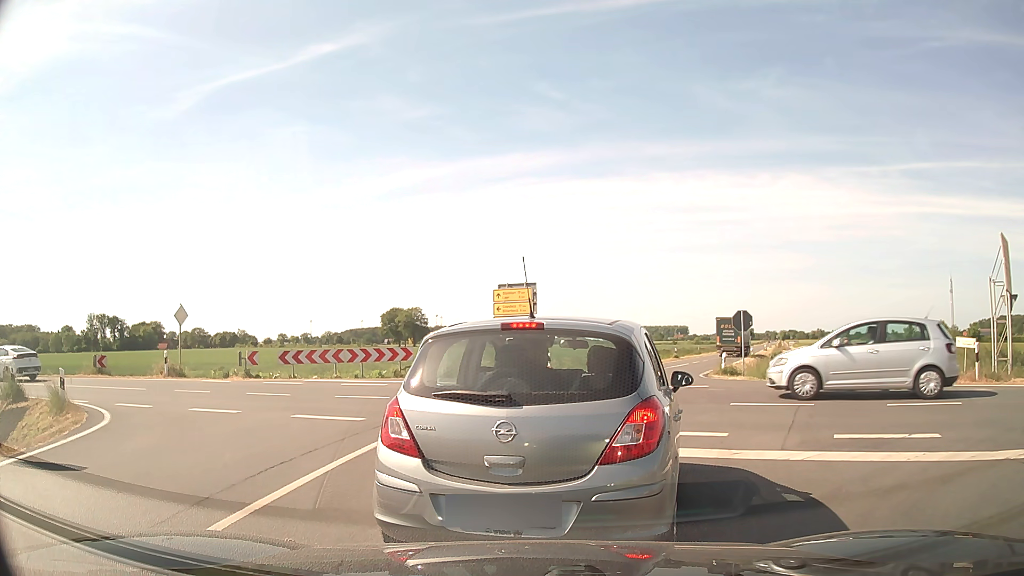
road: secondary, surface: asphalt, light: Day
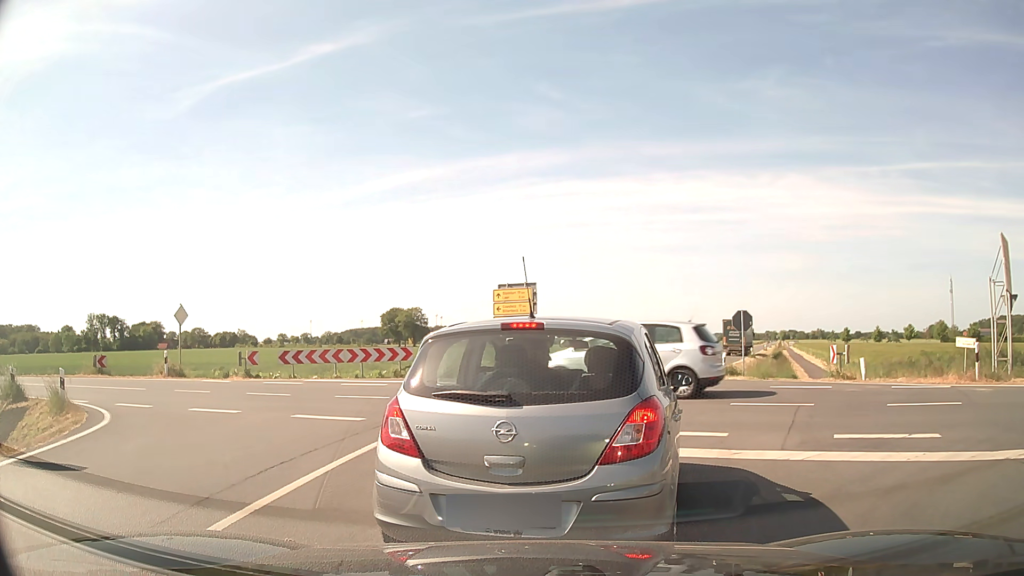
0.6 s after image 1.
(0.0, 0.0) m; 0°
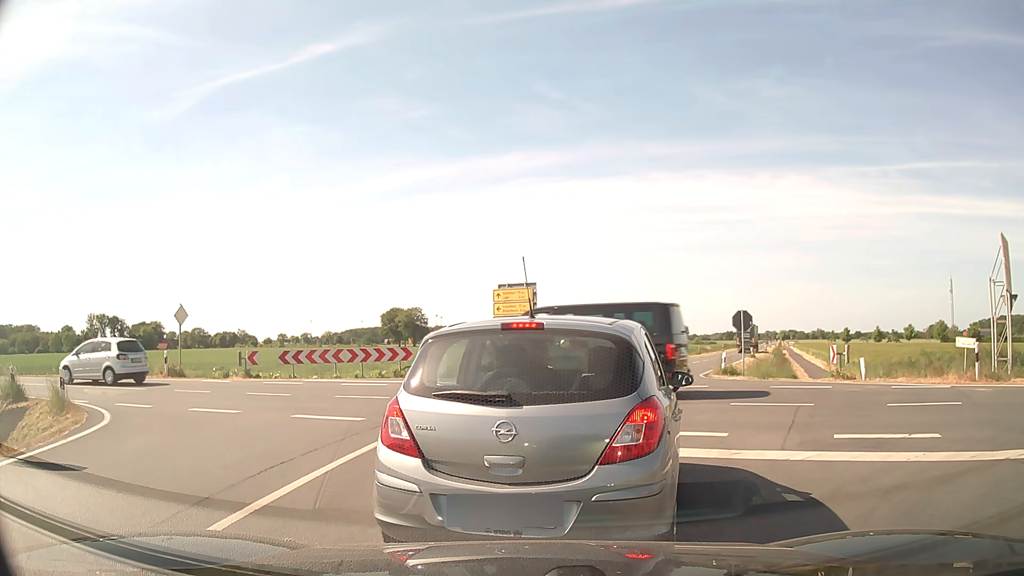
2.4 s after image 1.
(0.0, 0.0) m; 0°
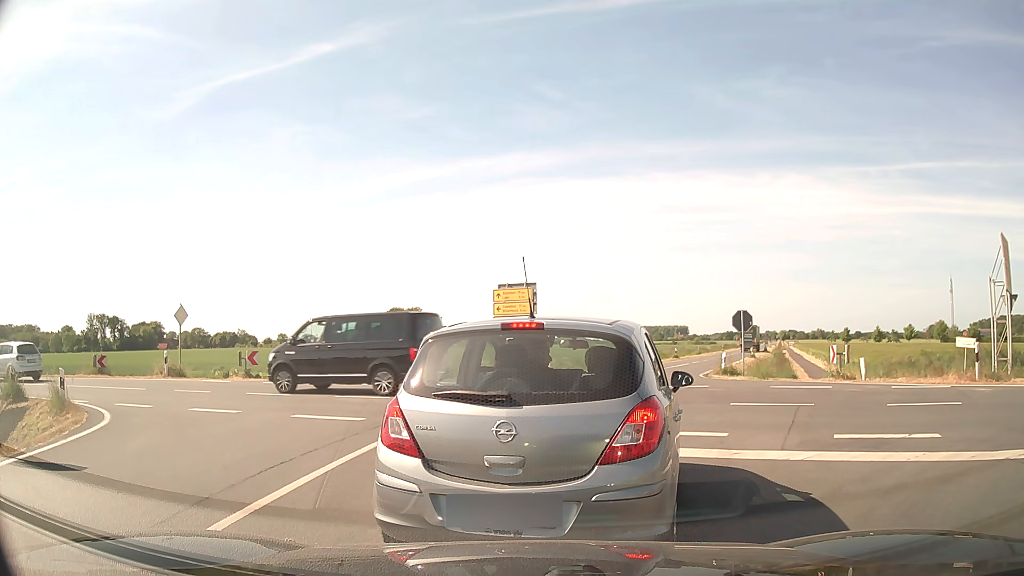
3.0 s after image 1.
(0.0, 0.0) m; 0°
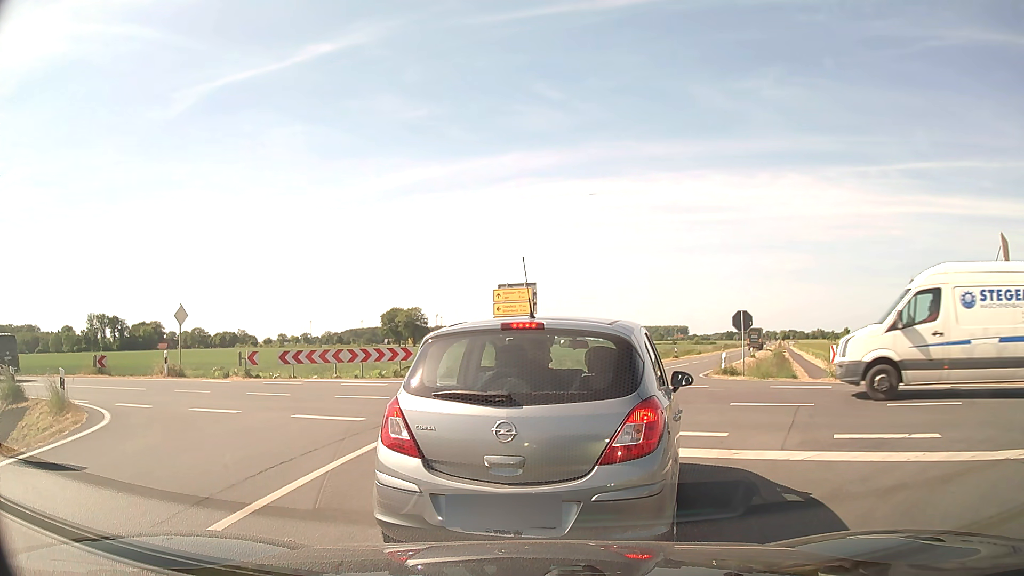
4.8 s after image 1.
(0.0, 0.0) m; 0°
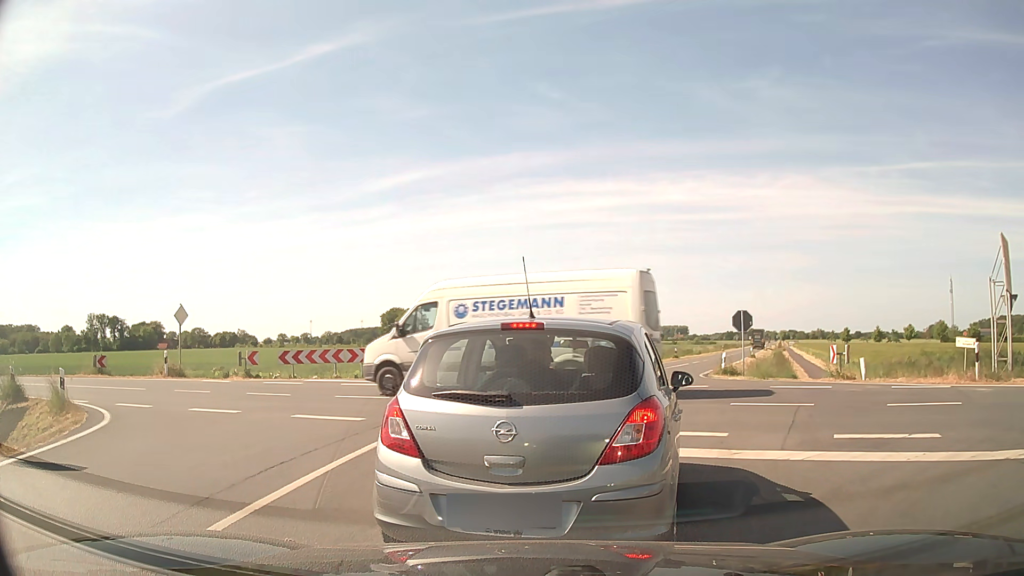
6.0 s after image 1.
(0.0, 0.0) m; 0°
